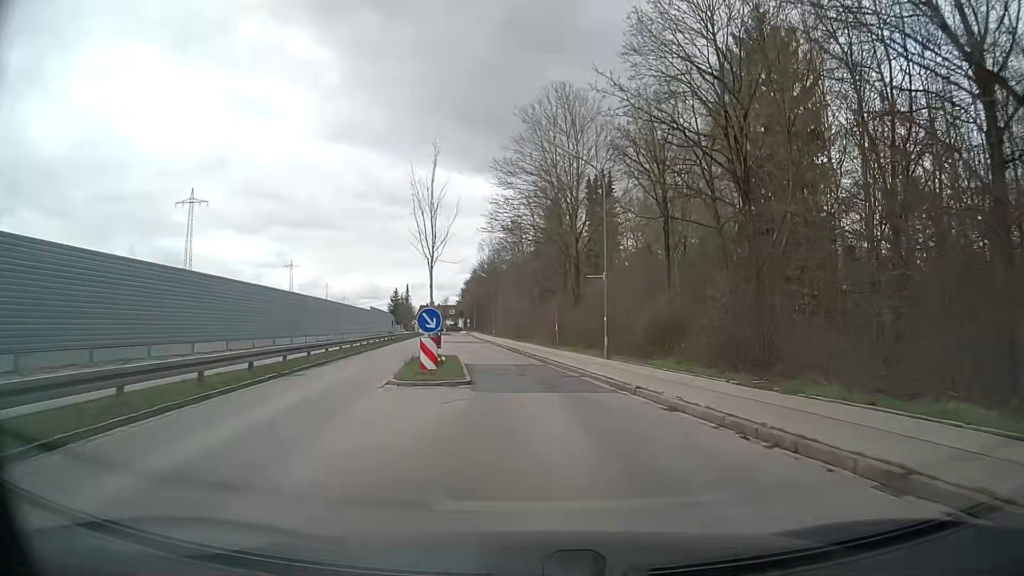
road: tertiary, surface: asphalt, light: Day
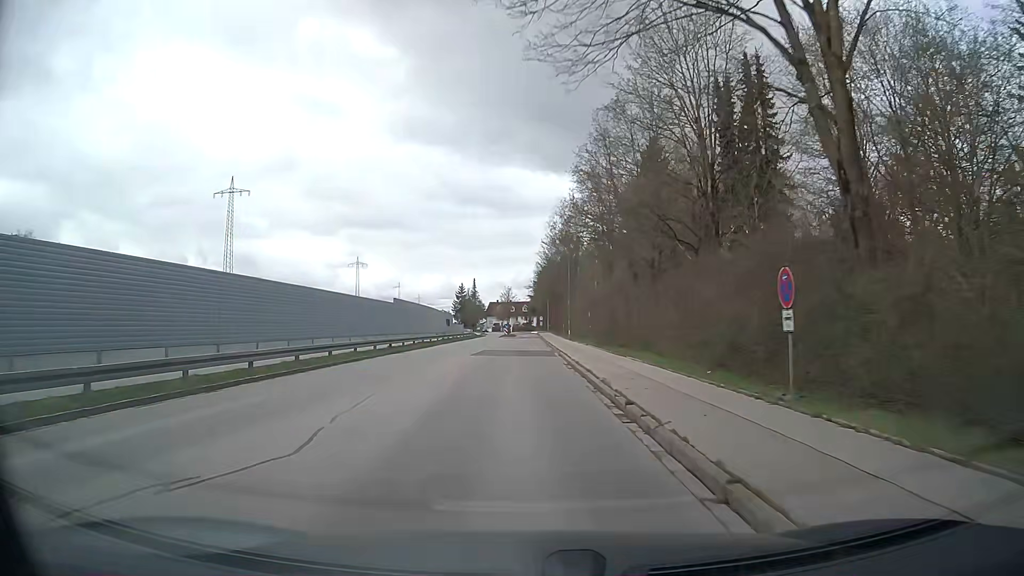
(-0.8, +28.6) m; -7°
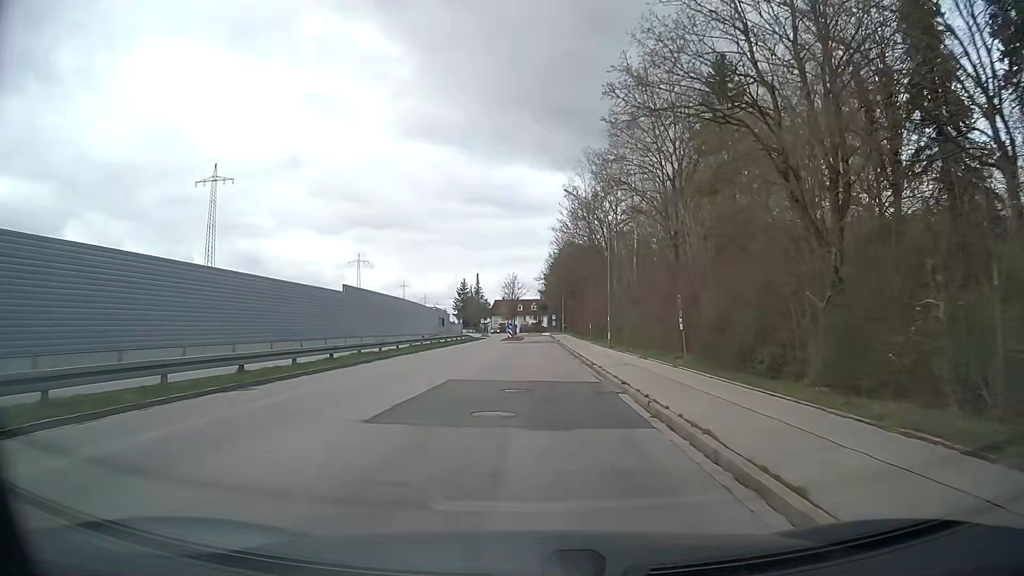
(-0.3, +22.0) m; -1°
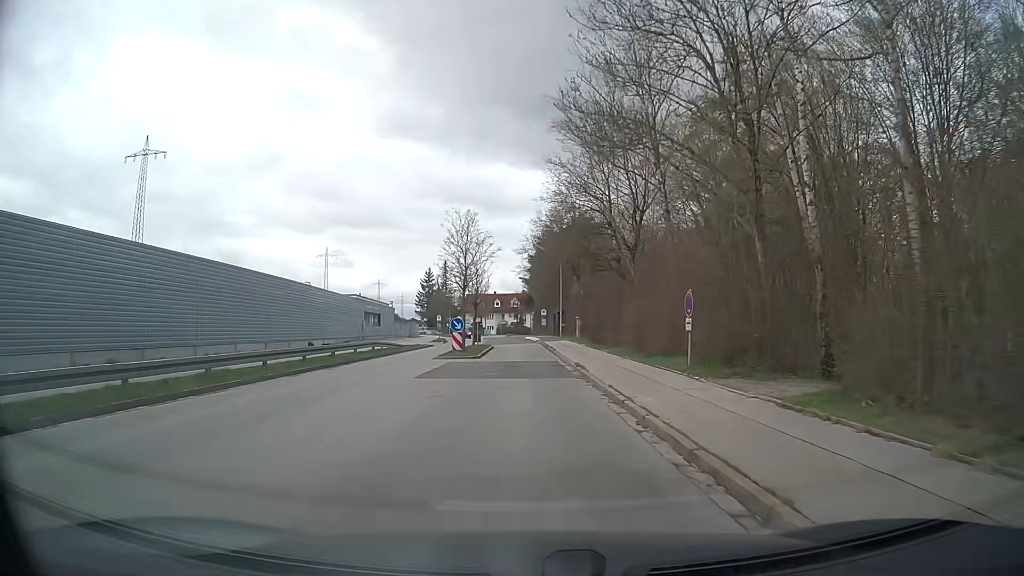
(+0.7, +37.1) m; +2°
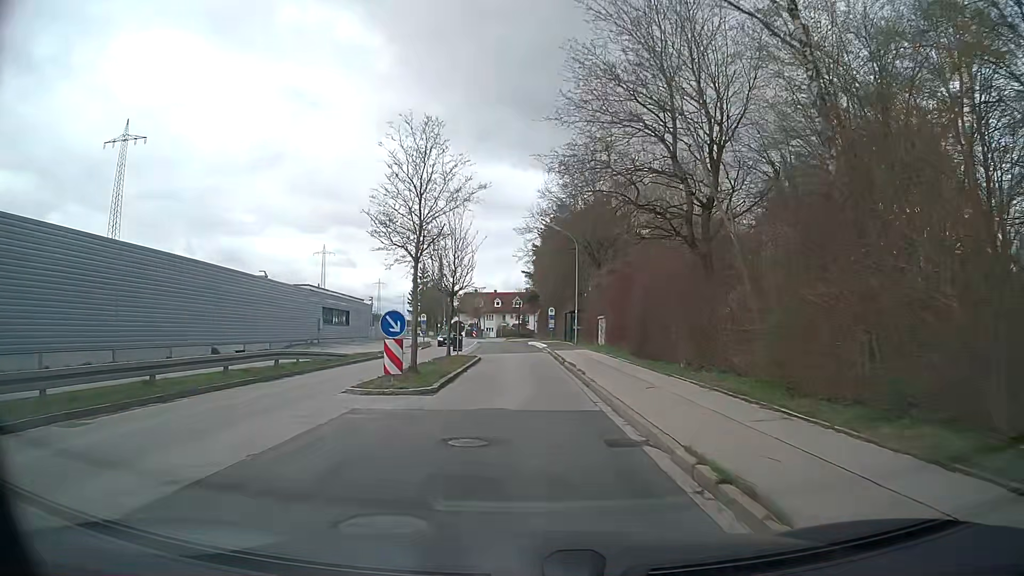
(0.0, +14.7) m; 0°
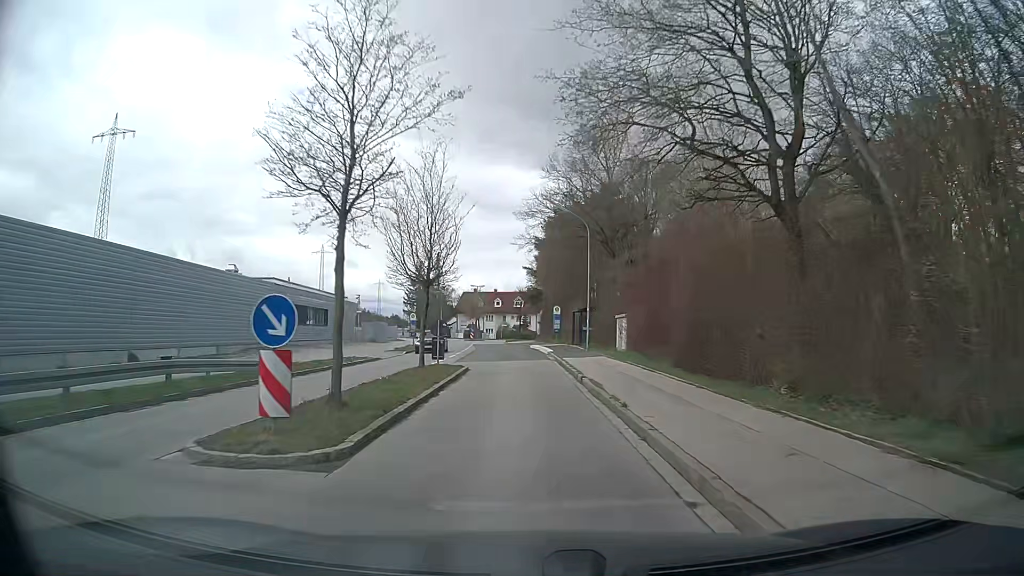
(0.0, +7.2) m; 0°
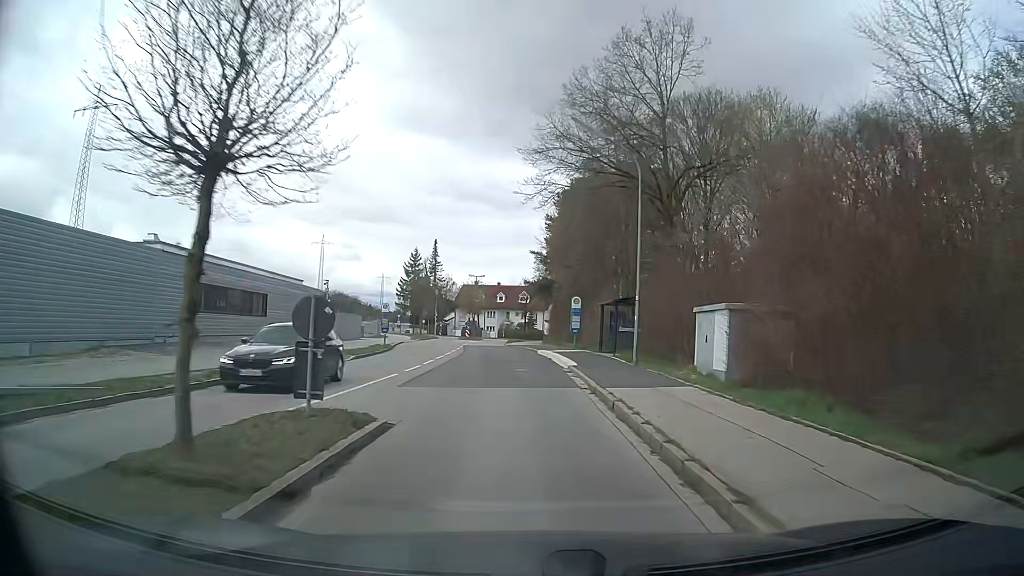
(0.0, +14.3) m; 0°
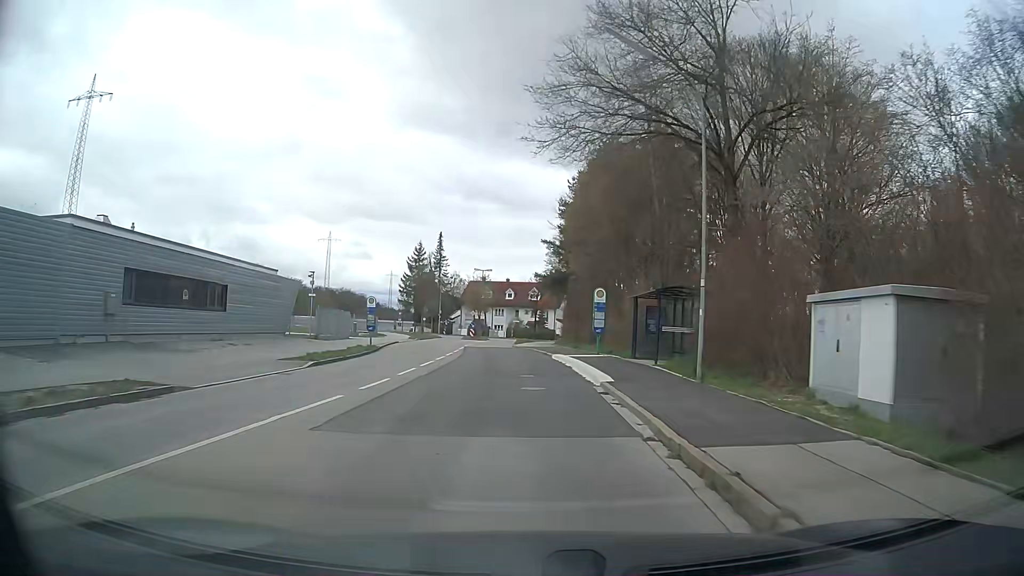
(0.0, +7.1) m; -1°
(0, +10) (-1, +20) (-1, +30) (-2, +40) (-3, +50) (-3, +60) (-2, +70) (-2, +80) (-4, +90) (-8, +99) m
